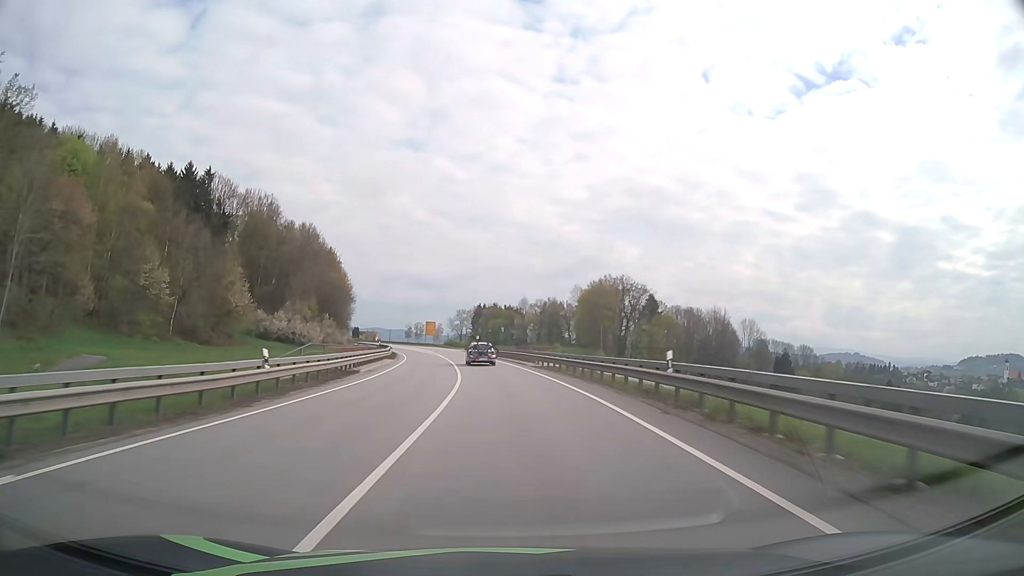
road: primary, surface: asphalt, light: Day
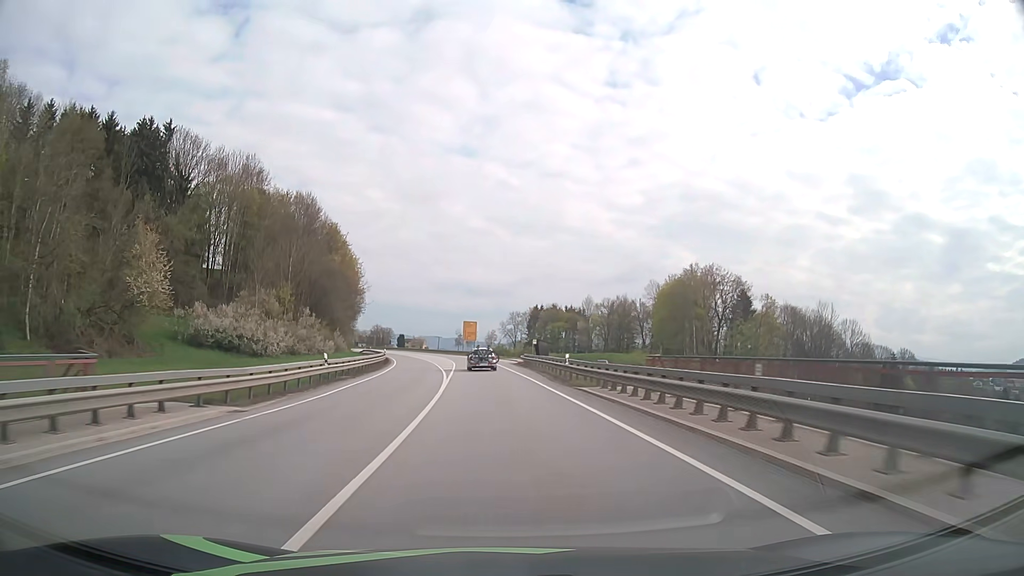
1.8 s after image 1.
(-1.7, +41.6) m; -5°
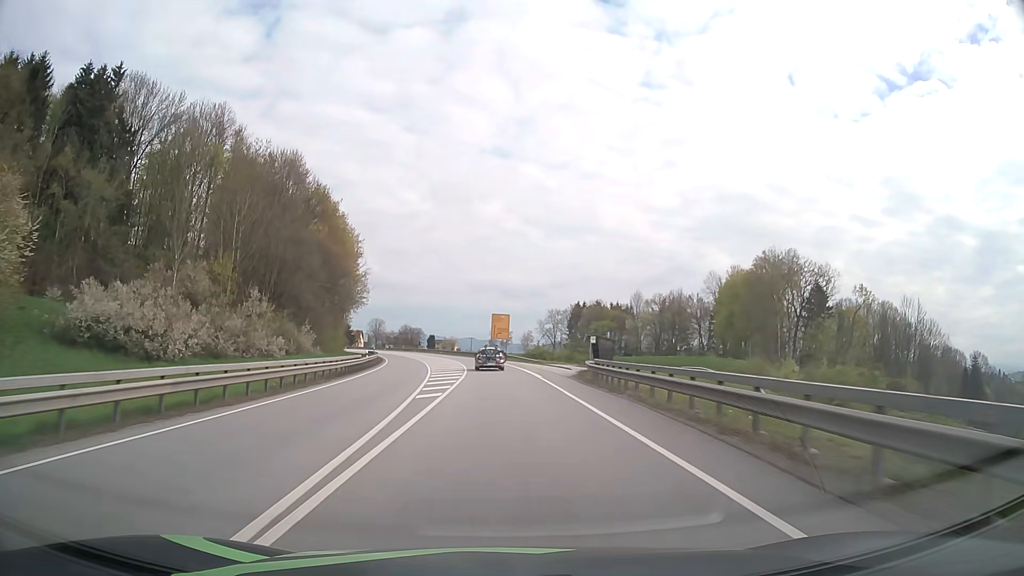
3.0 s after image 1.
(-0.8, +27.7) m; -3°
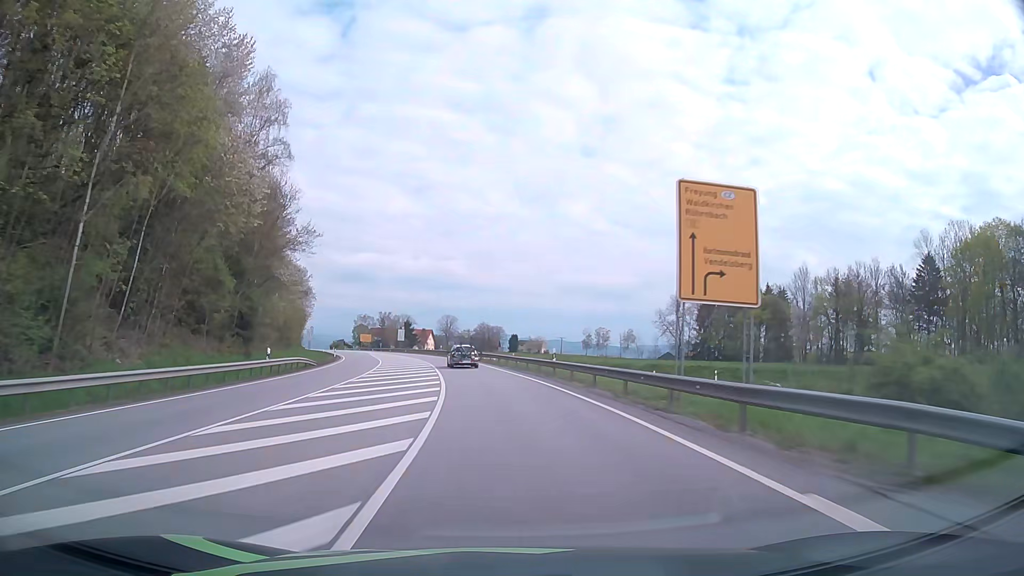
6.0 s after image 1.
(-3.9, +69.1) m; -7°
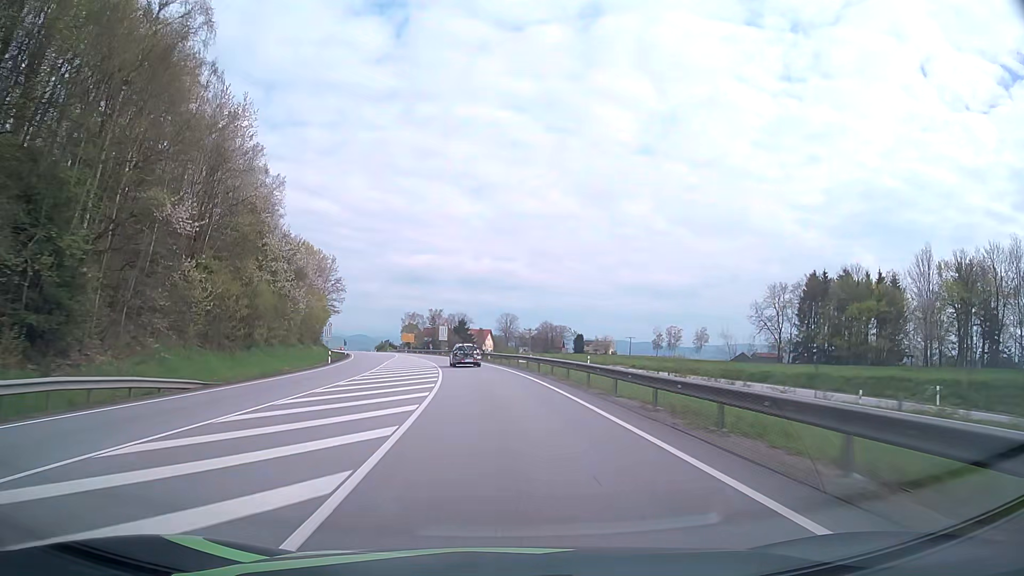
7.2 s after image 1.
(-1.1, +27.6) m; -5°
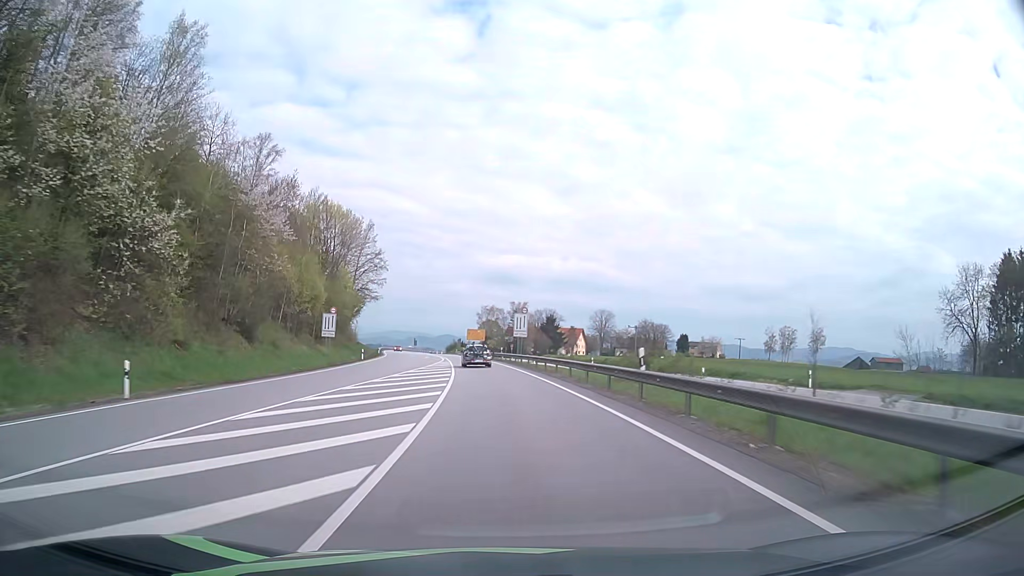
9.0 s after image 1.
(-2.9, +41.3) m; -7°
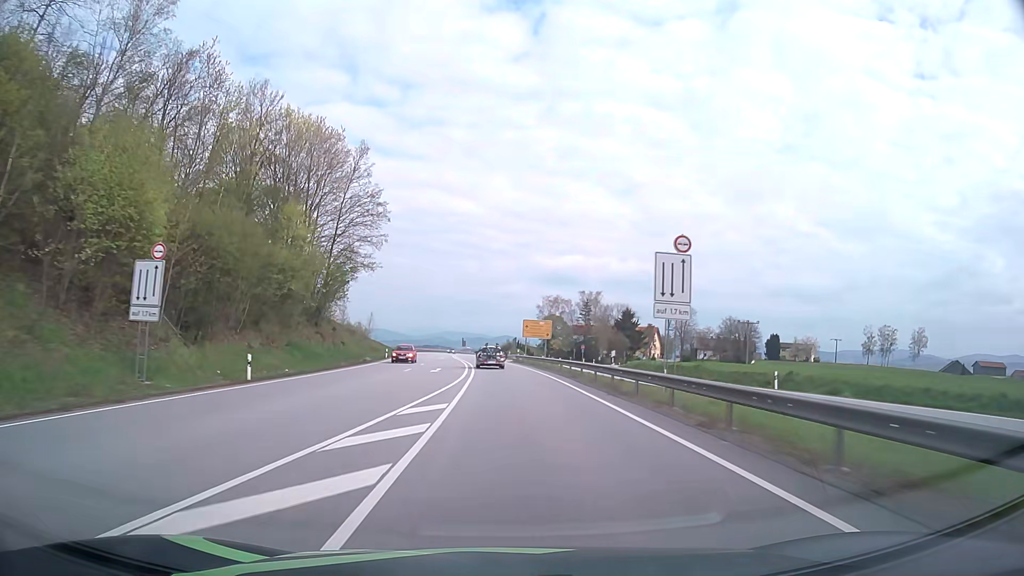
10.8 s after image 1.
(-2.2, +41.5) m; -5°
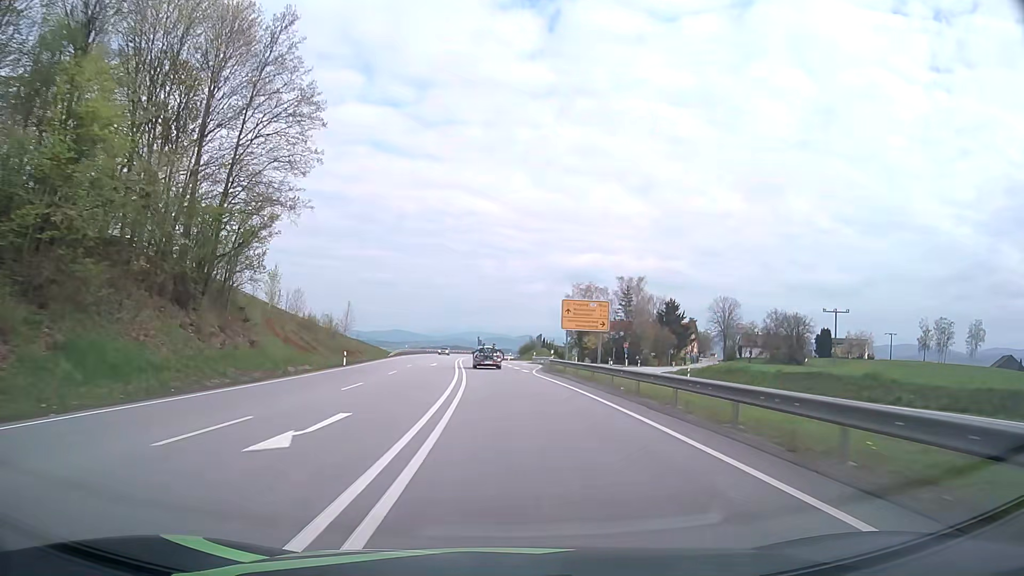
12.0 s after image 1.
(-0.4, +27.9) m; -2°
(0, +10) (0, +20) (-1, +30) (-1, +40) (-2, +50) (-2, +60) (-3, +70) (-3, +80) (-4, +90) (-4, +100) m
